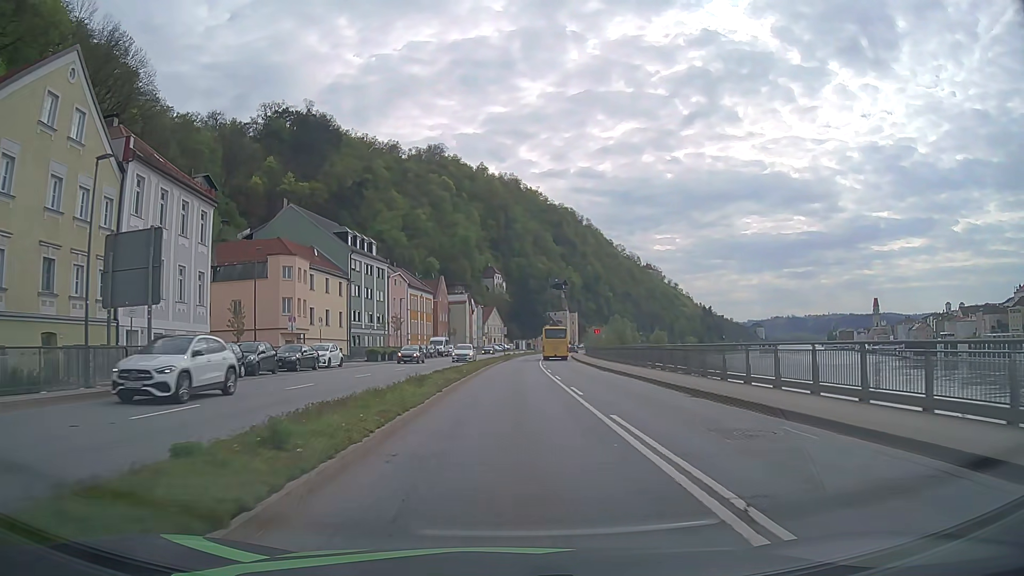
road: primary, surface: asphalt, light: Day
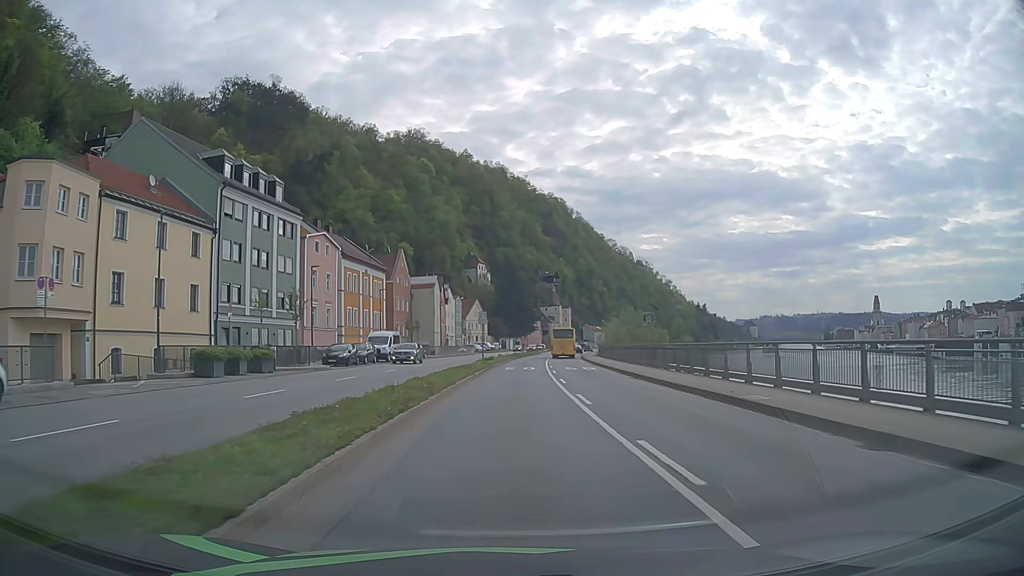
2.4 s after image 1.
(+0.5, +30.4) m; +1°
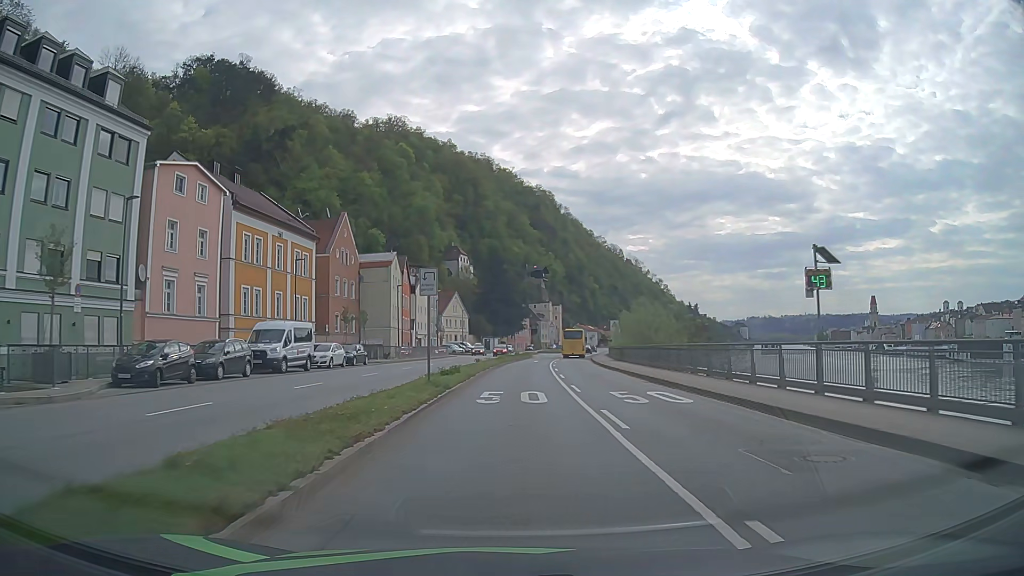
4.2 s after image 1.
(+0.2, +22.8) m; +1°
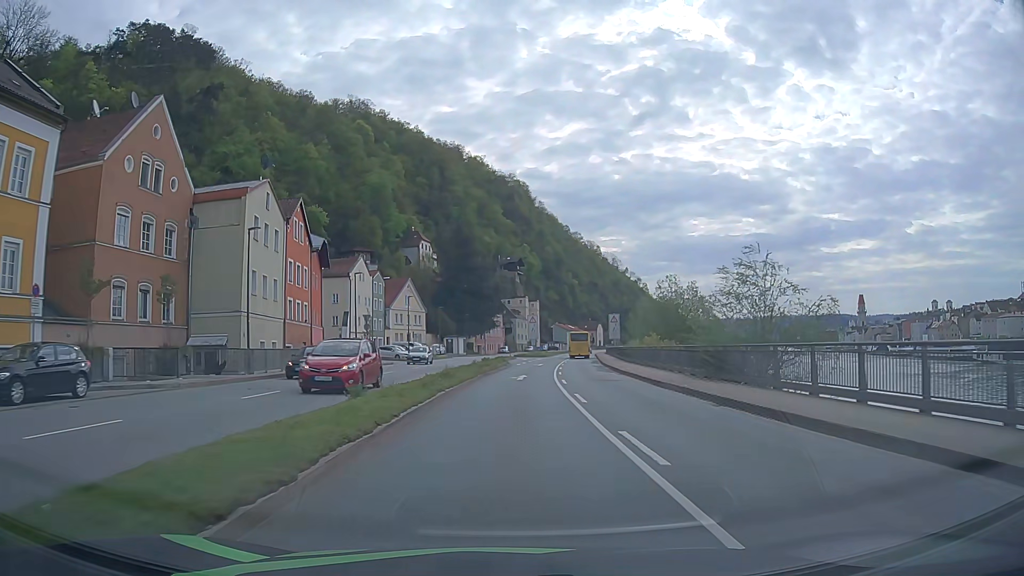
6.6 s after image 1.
(+0.8, +30.4) m; +3°
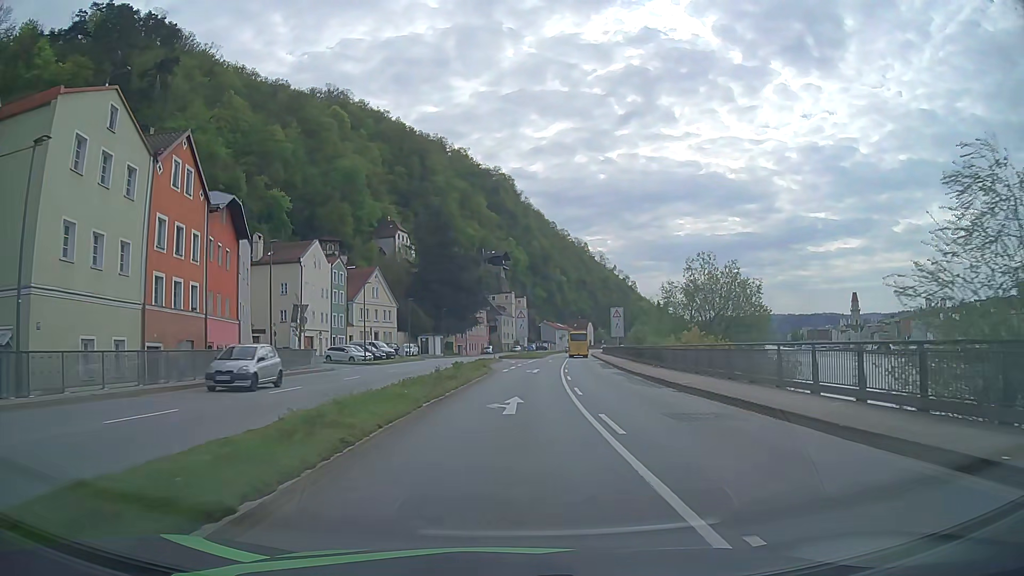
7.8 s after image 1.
(+0.1, +15.2) m; +1°
(0, +10) (0, +20) (+1, +30) (+2, +40) (+2, +50) (+3, +60) (+4, +70) (+5, +80) (+6, +90) (+8, +100) m
